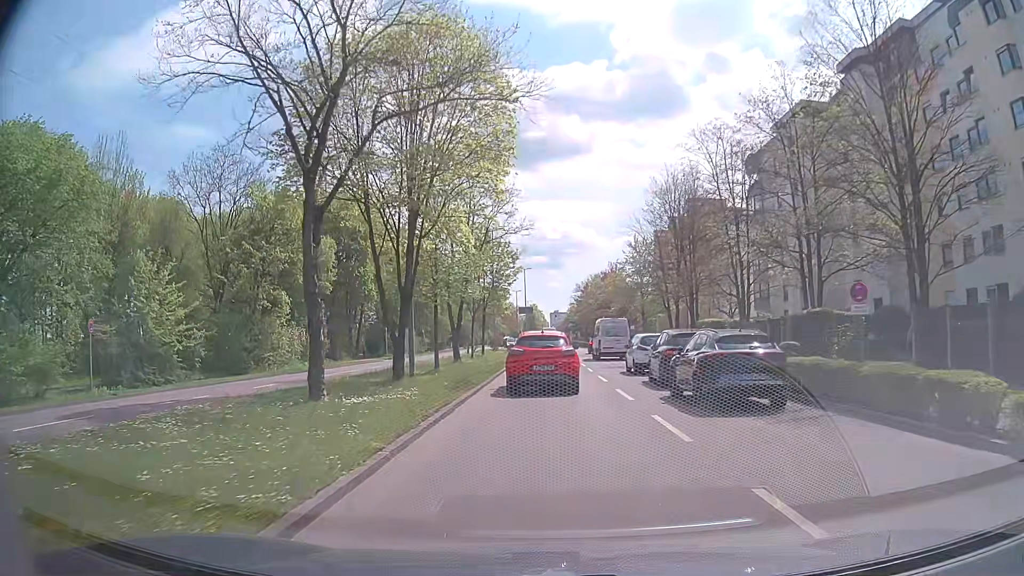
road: tertiary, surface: asphalt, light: Day
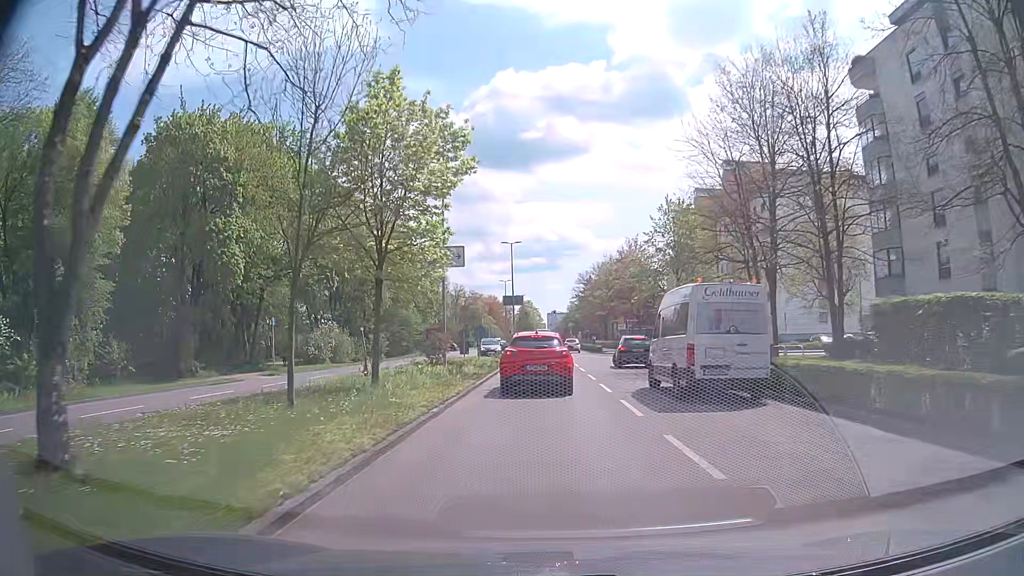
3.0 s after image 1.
(+0.1, +26.9) m; +1°
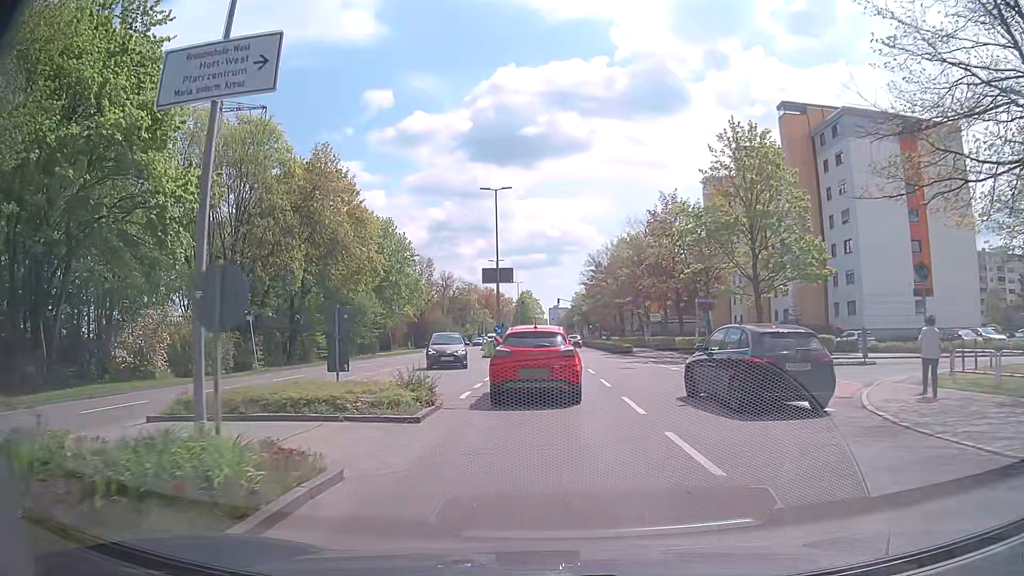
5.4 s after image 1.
(-0.3, +22.9) m; -1°
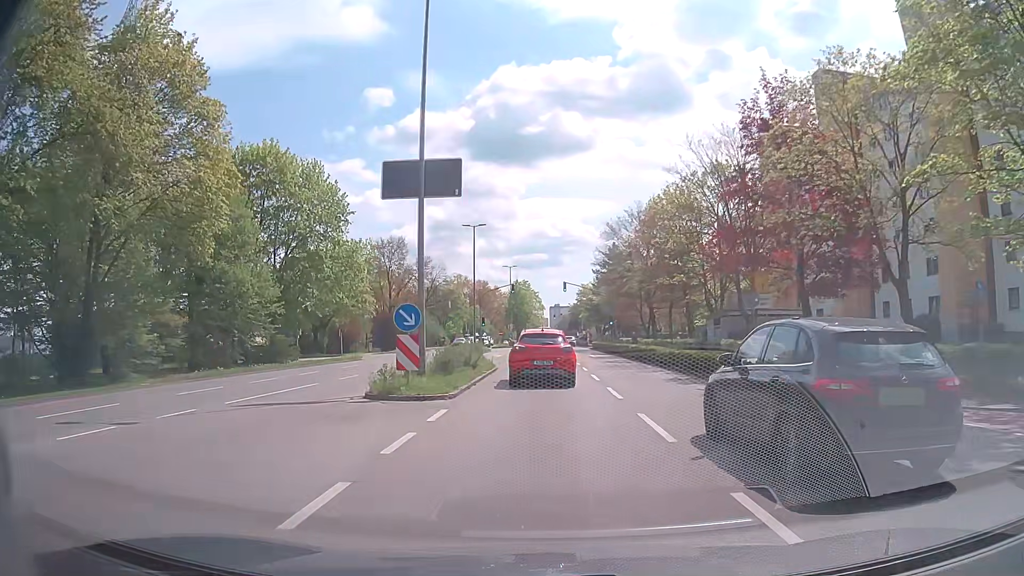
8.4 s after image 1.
(-0.1, +27.3) m; 0°
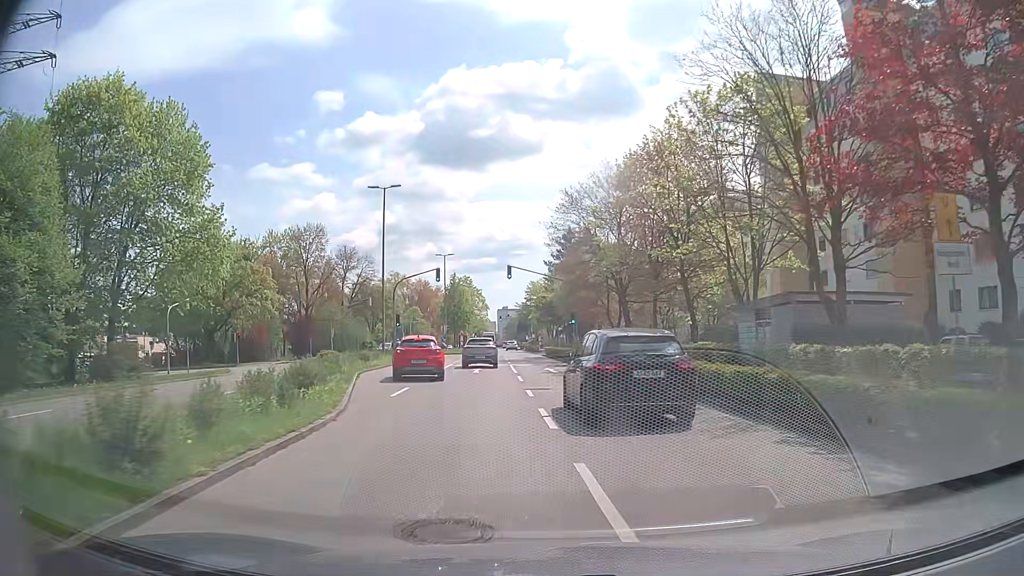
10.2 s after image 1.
(+0.6, +16.6) m; +5°
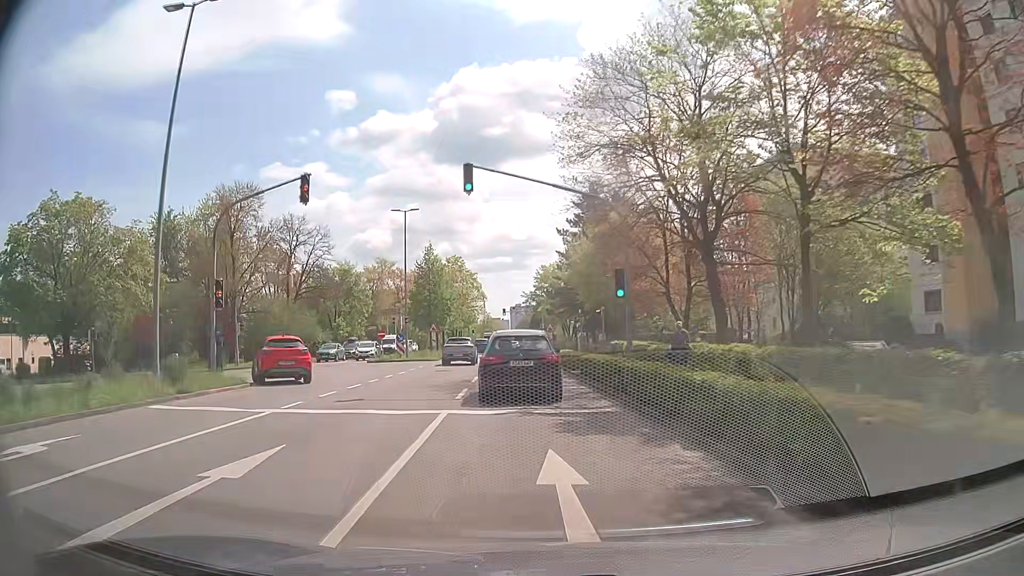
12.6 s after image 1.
(0.0, +26.1) m; -2°
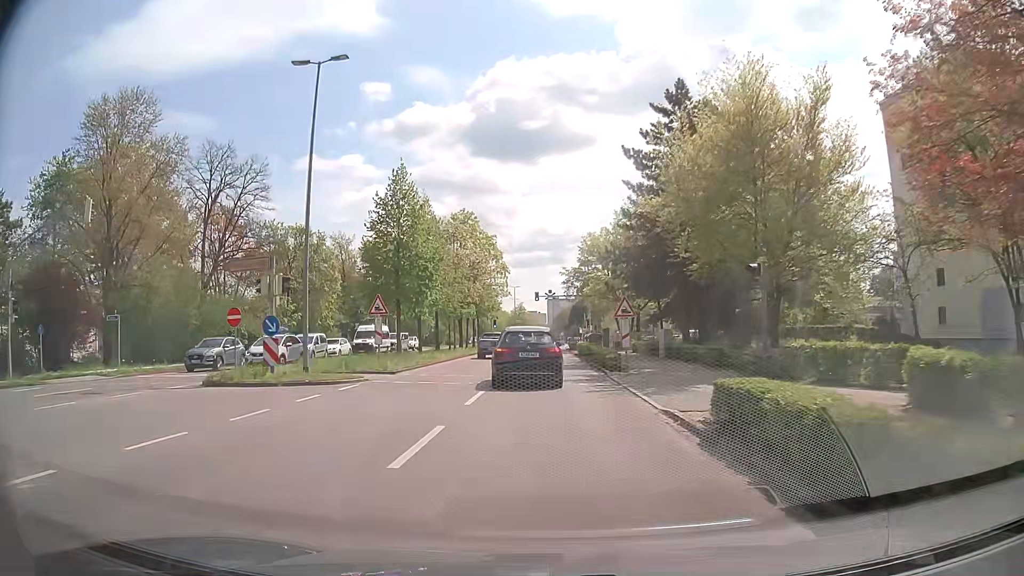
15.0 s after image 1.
(-1.0, +27.2) m; -2°
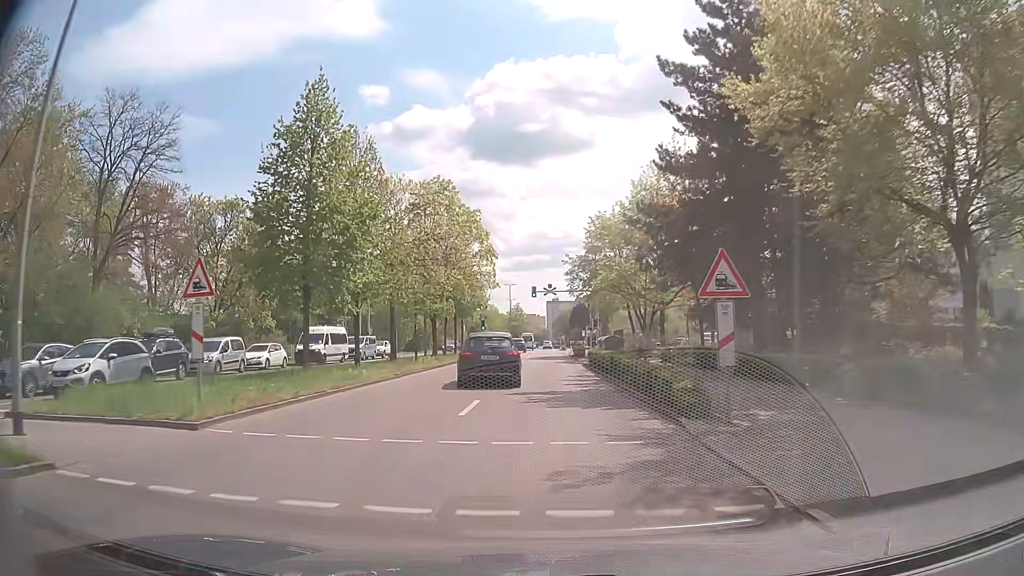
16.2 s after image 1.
(-0.1, +13.5) m; 0°
(0, +10) (0, +20) (0, +30) (0, +40) (0, +50) (0, +60) (0, +70) (0, +80) (0, +90) (0, +100) m
